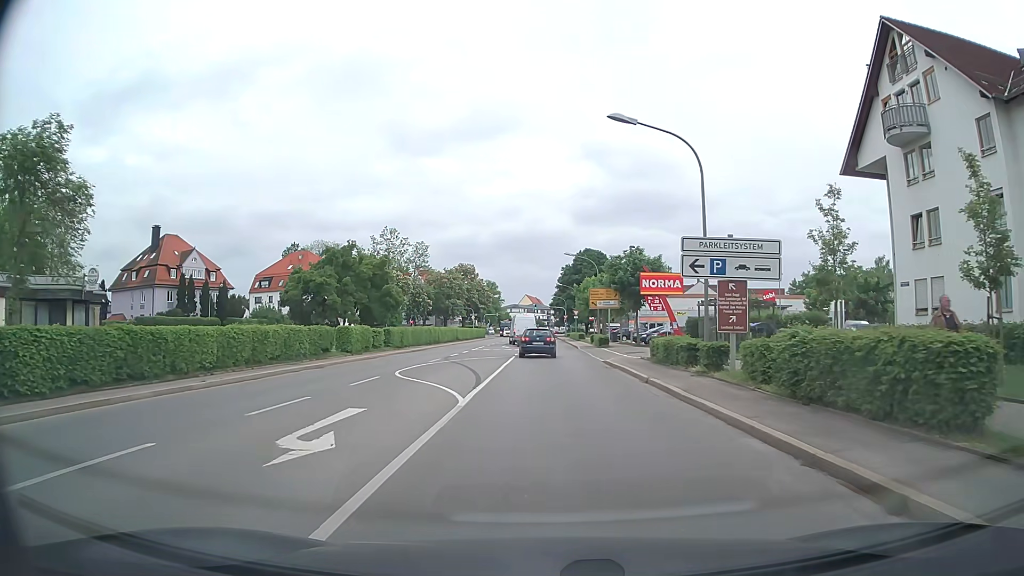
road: secondary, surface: asphalt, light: Day
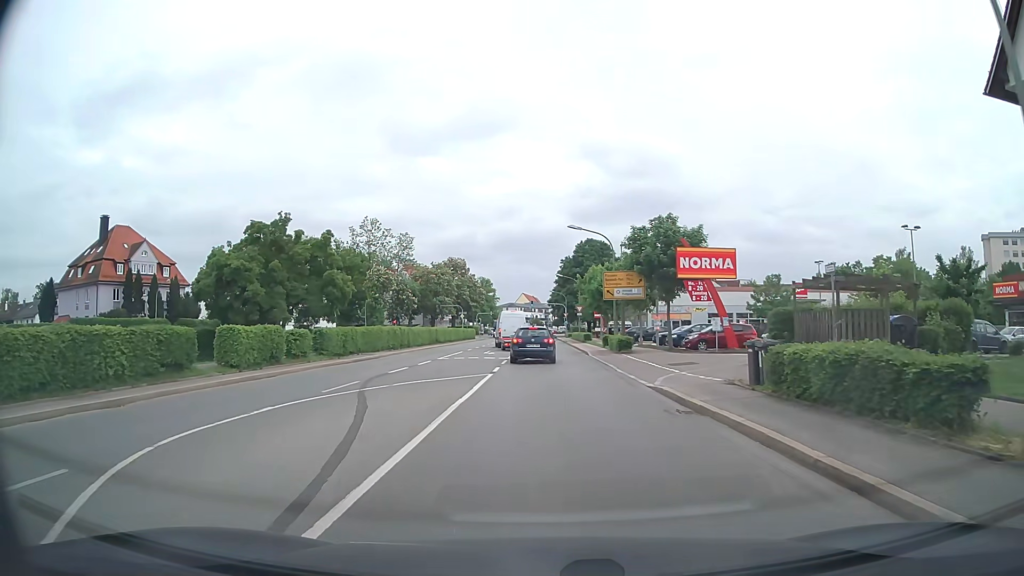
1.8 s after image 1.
(+0.1, +13.6) m; 0°
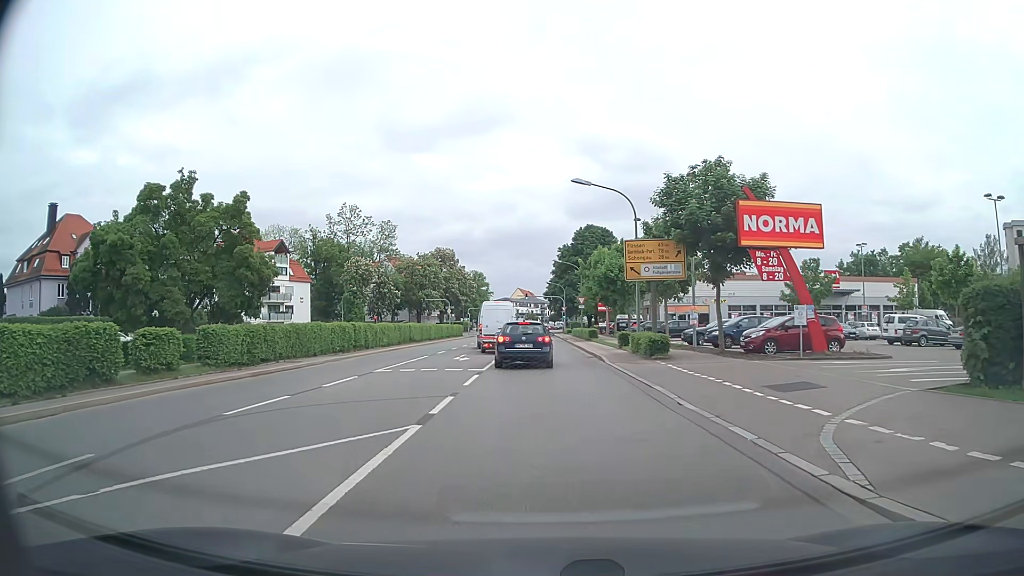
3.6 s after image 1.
(0.0, +11.2) m; +1°
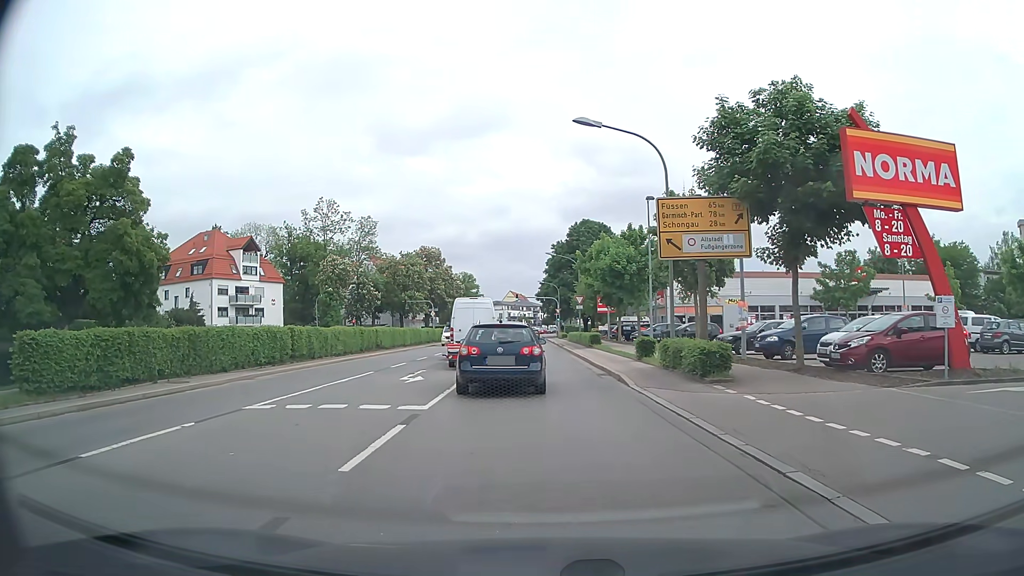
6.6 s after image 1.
(0.0, +8.4) m; +1°
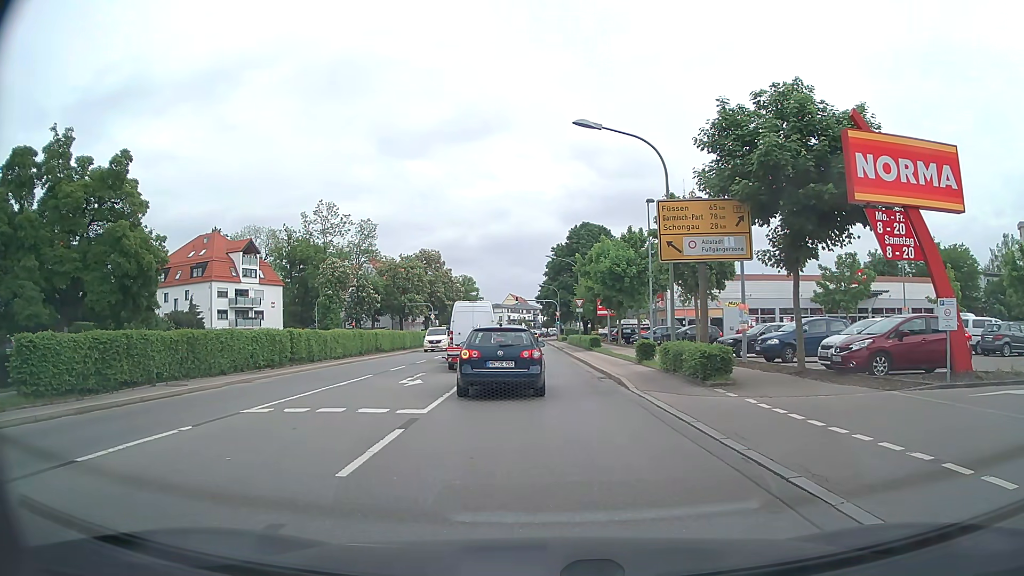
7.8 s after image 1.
(0.0, +0.2) m; 0°
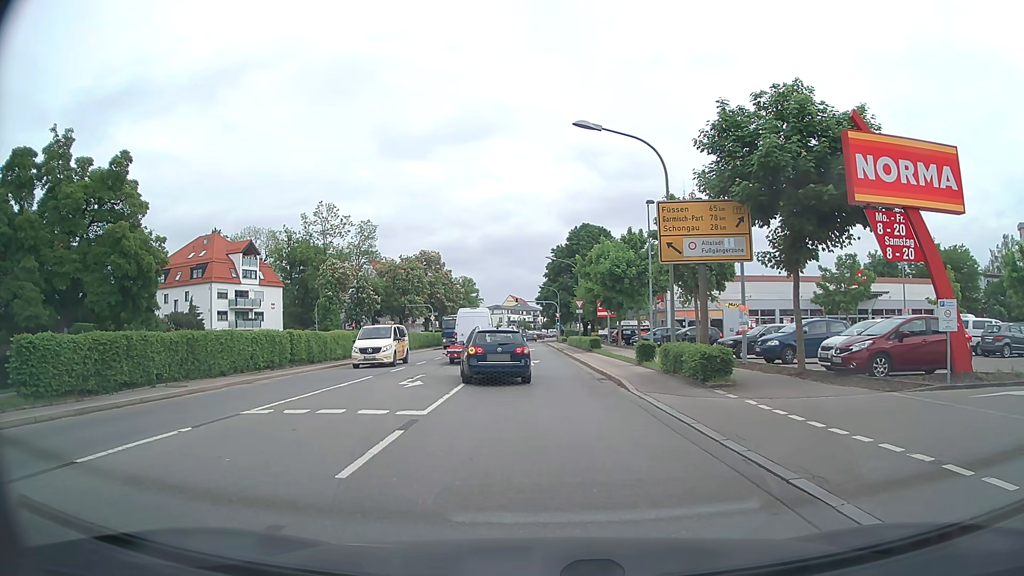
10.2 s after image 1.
(0.0, 0.0) m; 0°
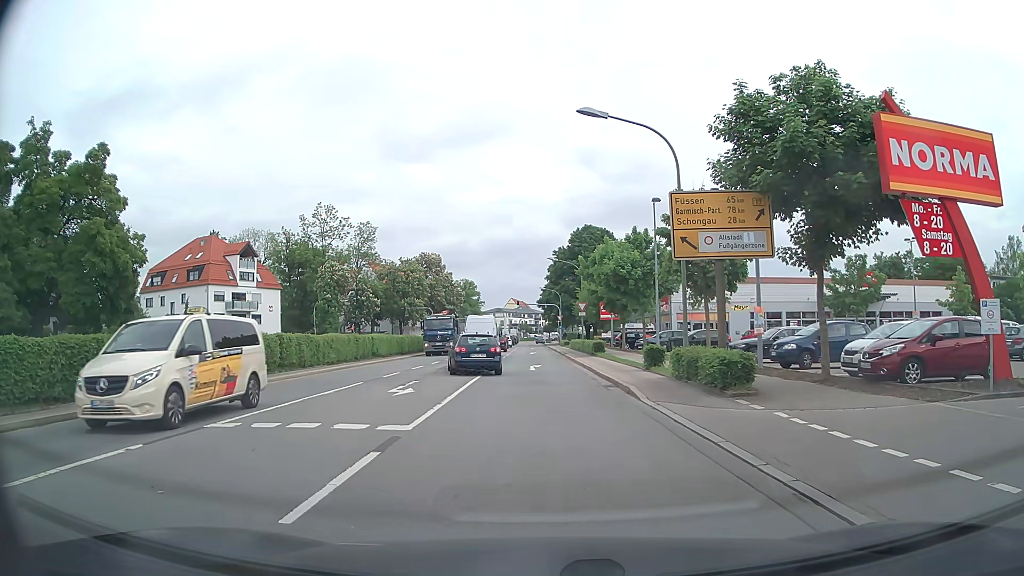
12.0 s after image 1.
(0.0, +1.5) m; 0°
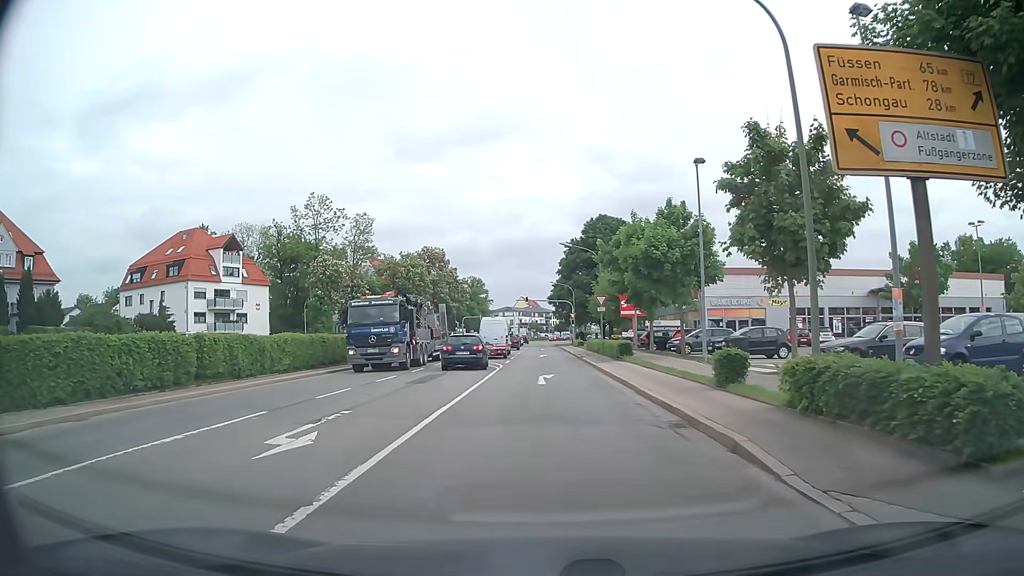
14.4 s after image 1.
(-0.2, +8.4) m; -2°
